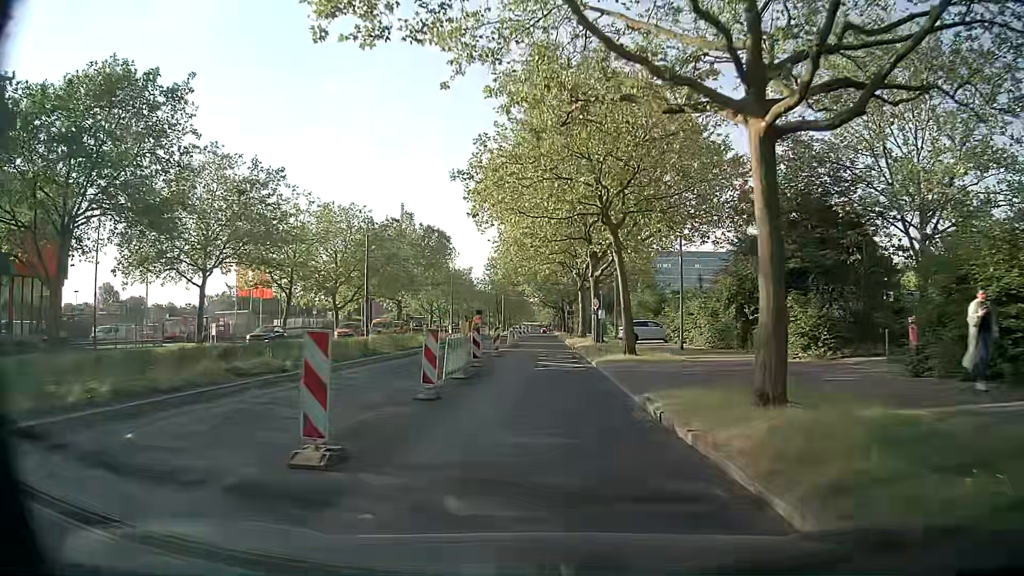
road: secondary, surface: asphalt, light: Day
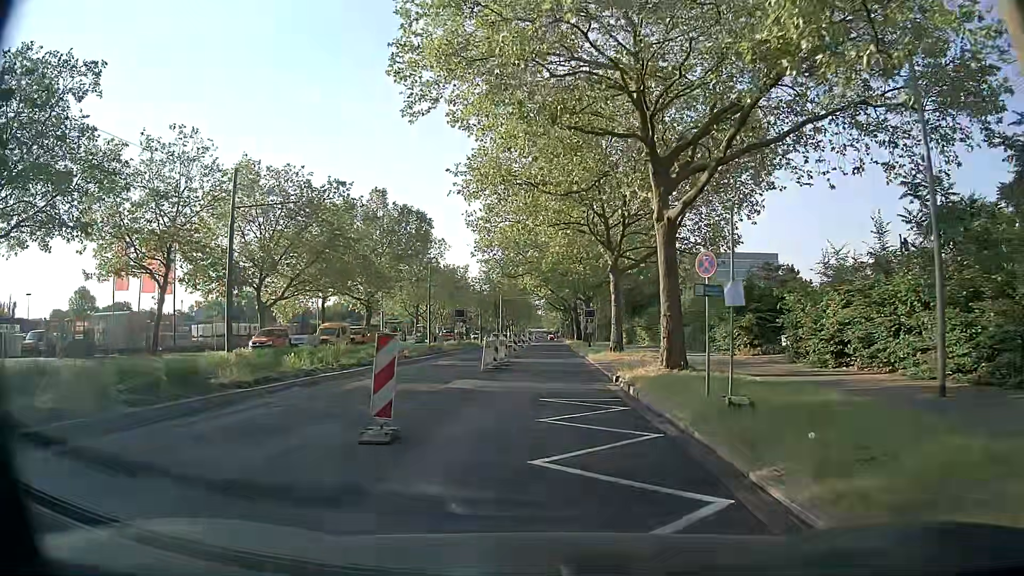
(+0.1, +21.1) m; 0°
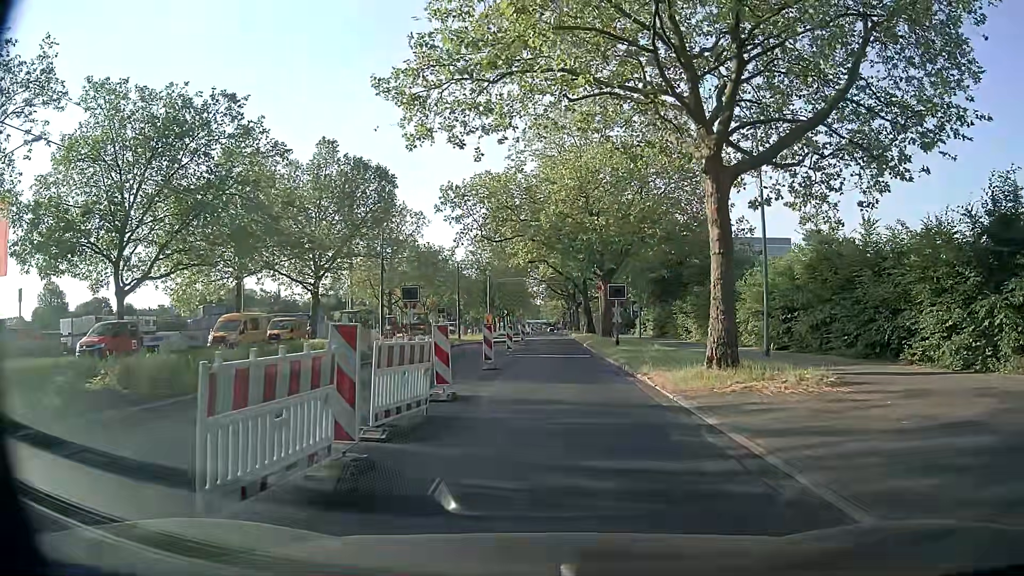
(-0.1, +18.8) m; -1°
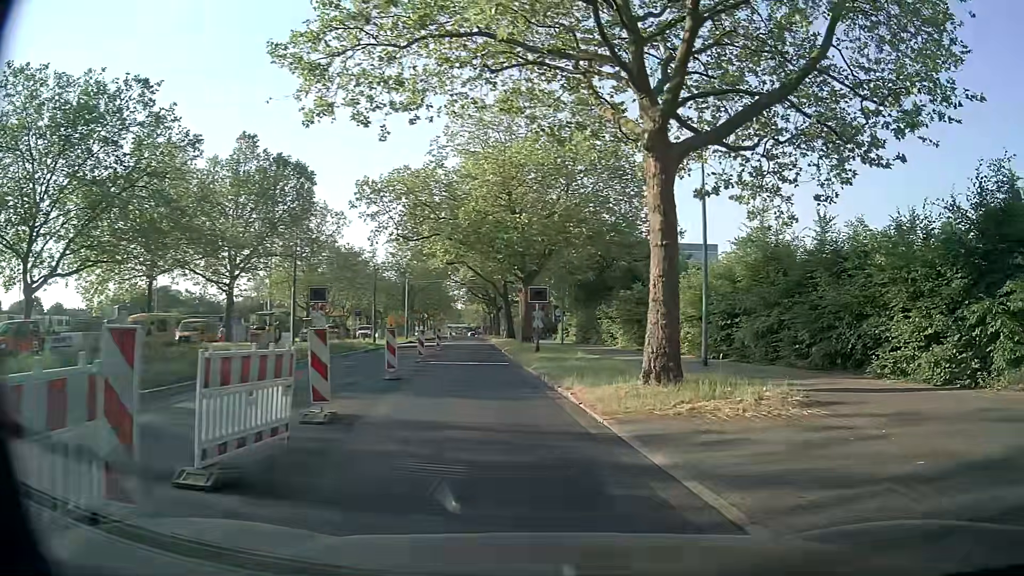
(+0.1, +2.2) m; +7°
